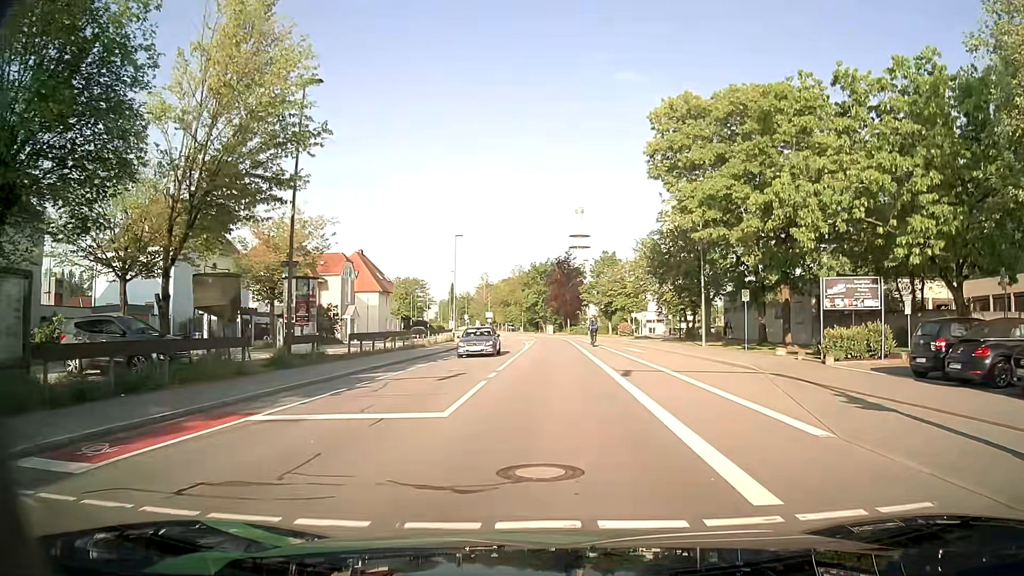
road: tertiary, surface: asphalt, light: Day
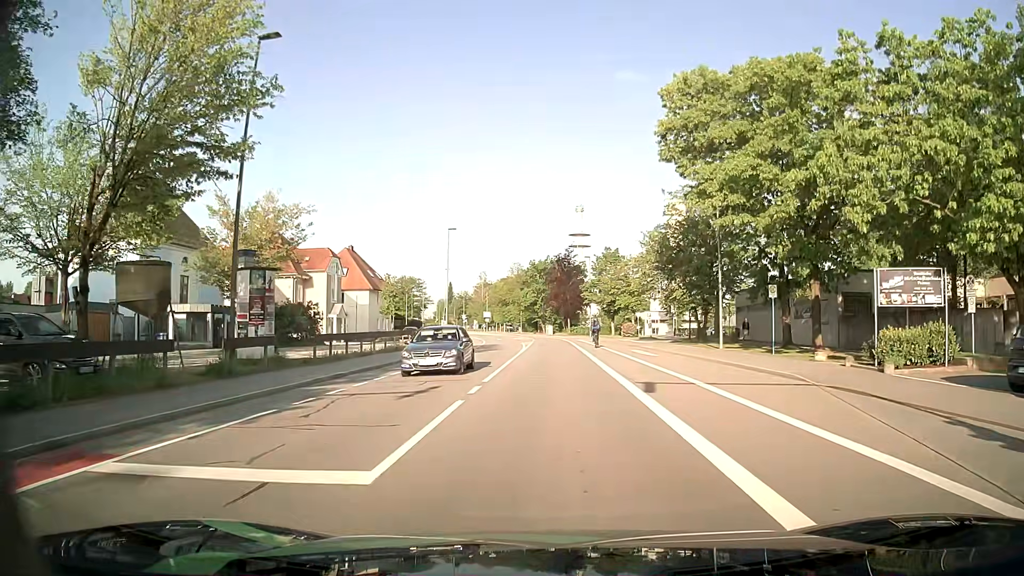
(0.0, +4.4) m; 0°
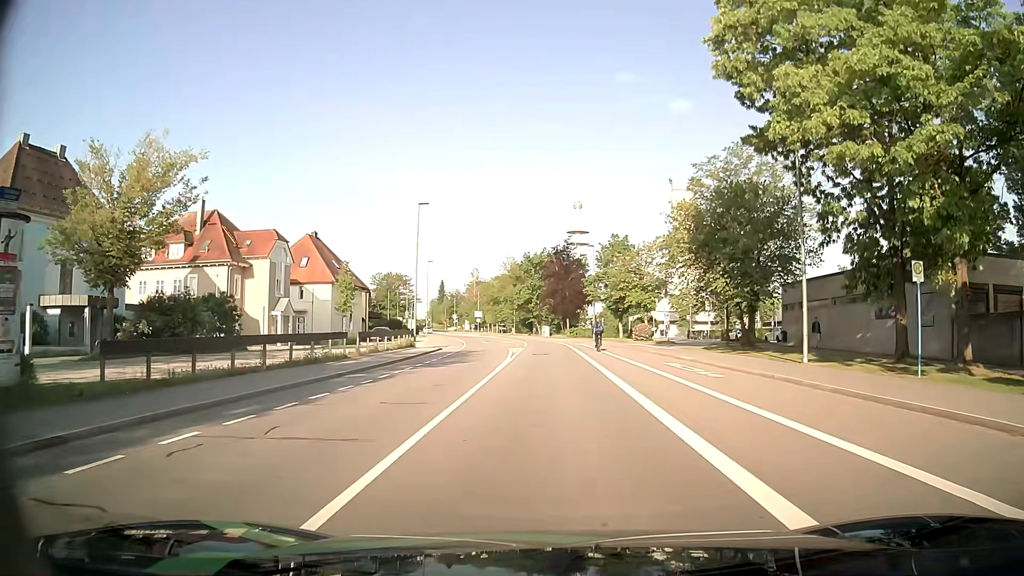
(+0.1, +13.0) m; 0°
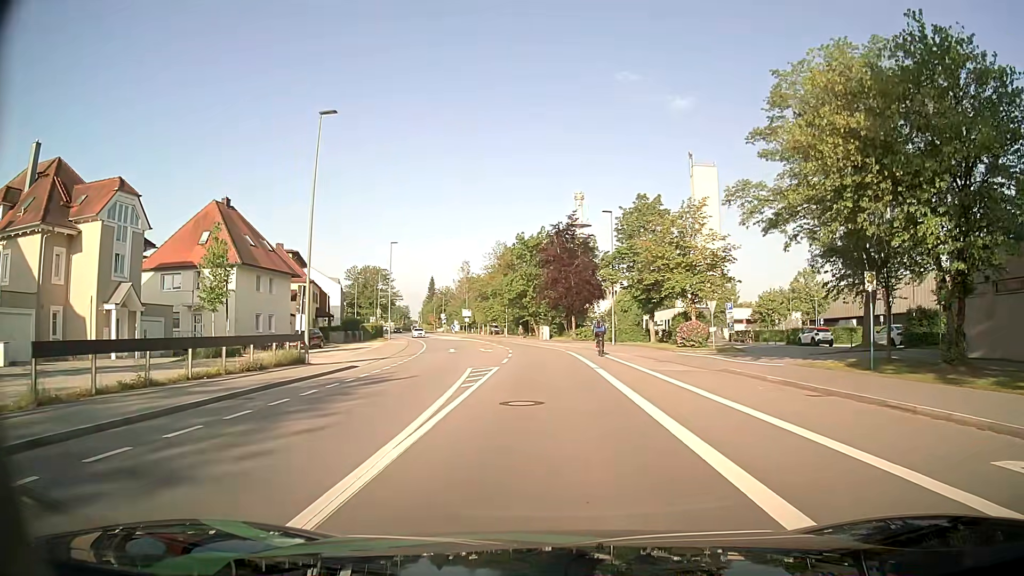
(+0.1, +21.8) m; -1°
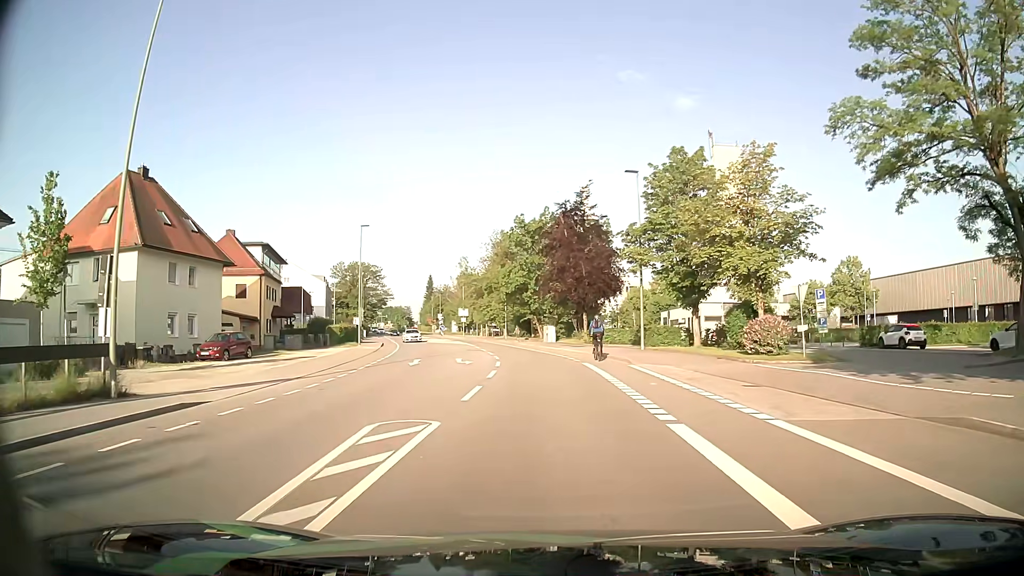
(+0.1, +13.3) m; +1°
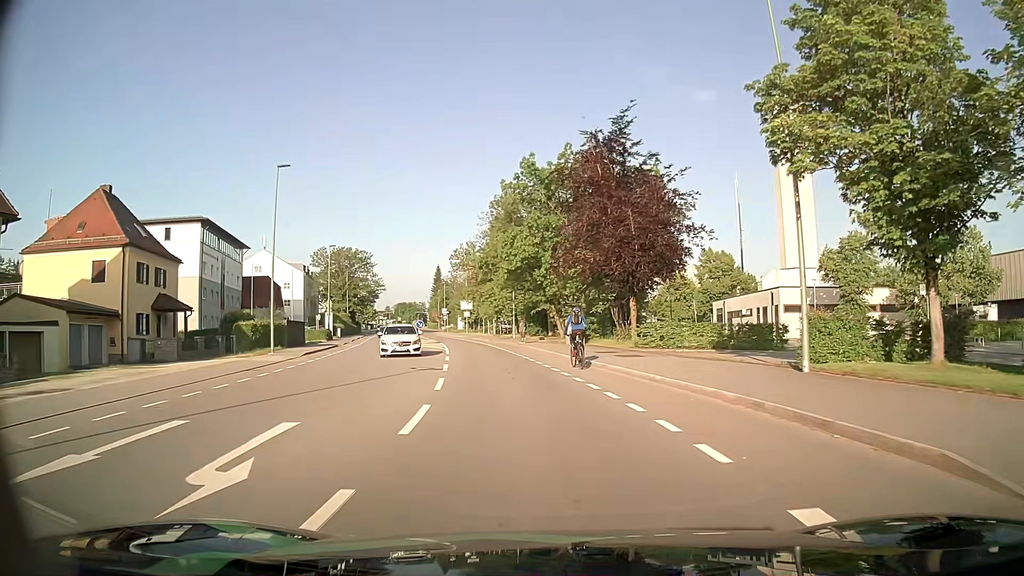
(-0.4, +22.4) m; -2°
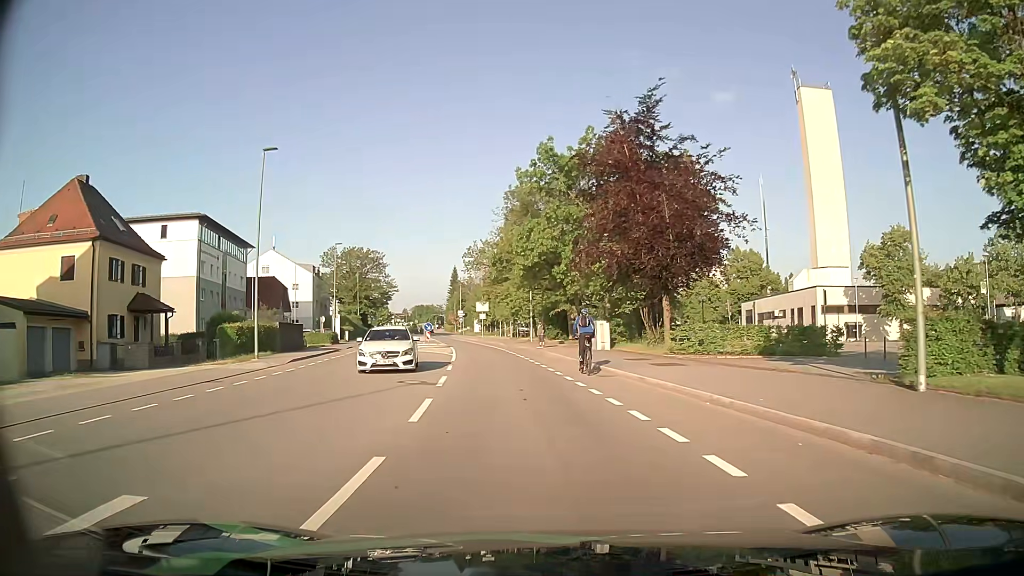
(-0.1, +4.5) m; -2°
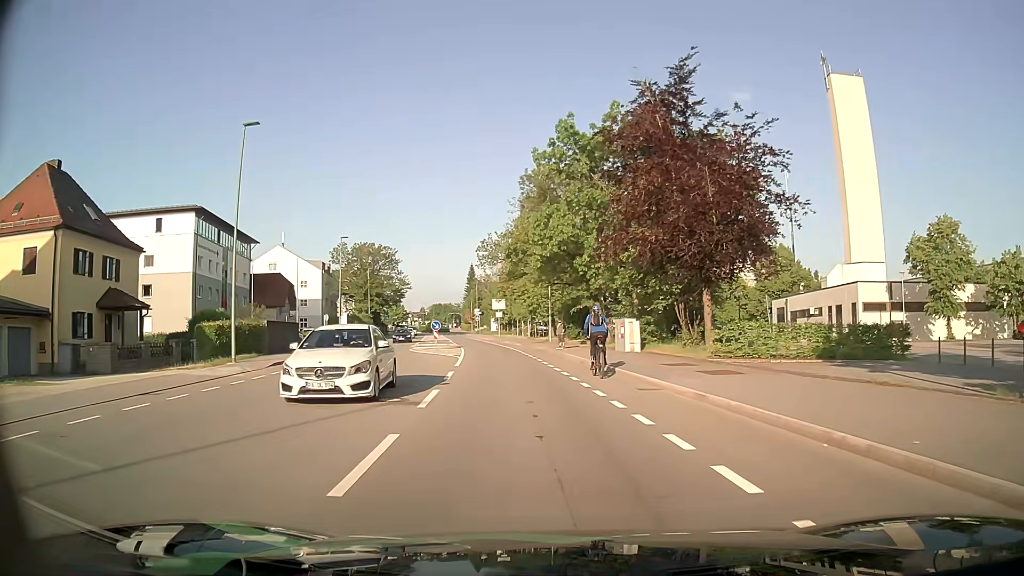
(-0.1, +4.5) m; -1°
(0, +10) (-1, +20) (-2, +30) (-4, +40) (-5, +50) (-7, +60) (-9, +69) (-10, +79) (-12, +89) (-13, +99) m
